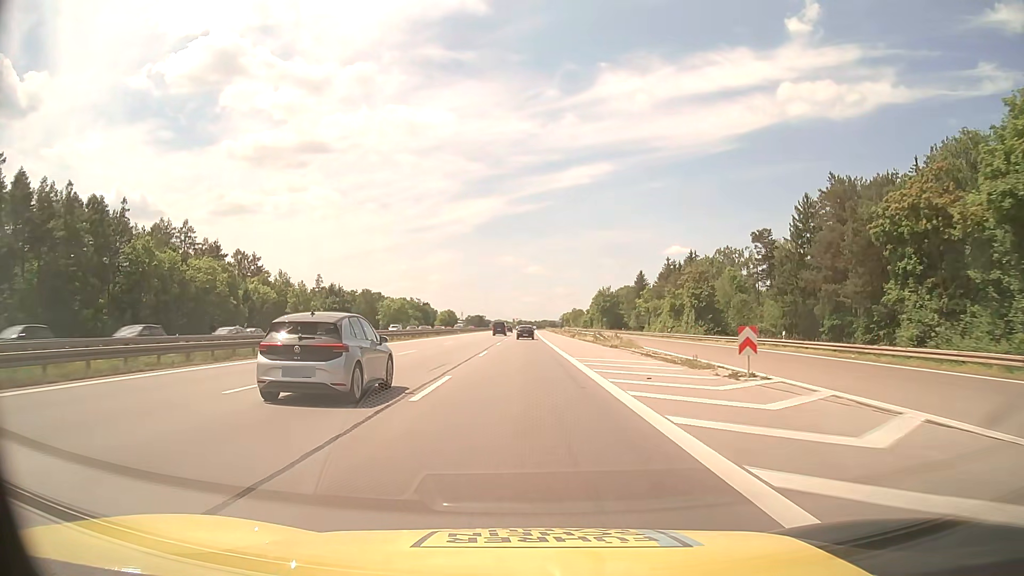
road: motorway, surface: asphalt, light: Day
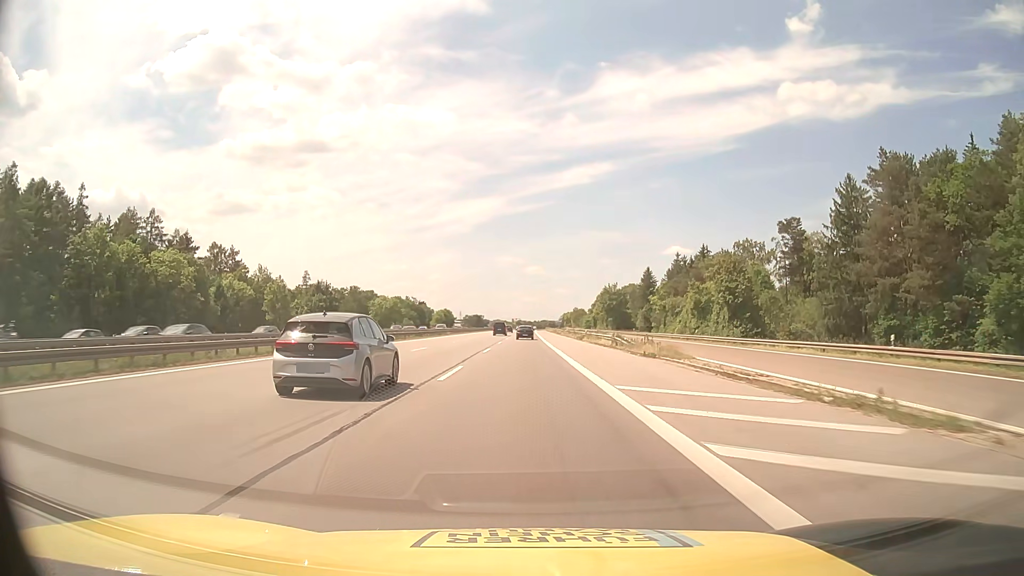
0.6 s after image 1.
(0.0, +13.5) m; 0°
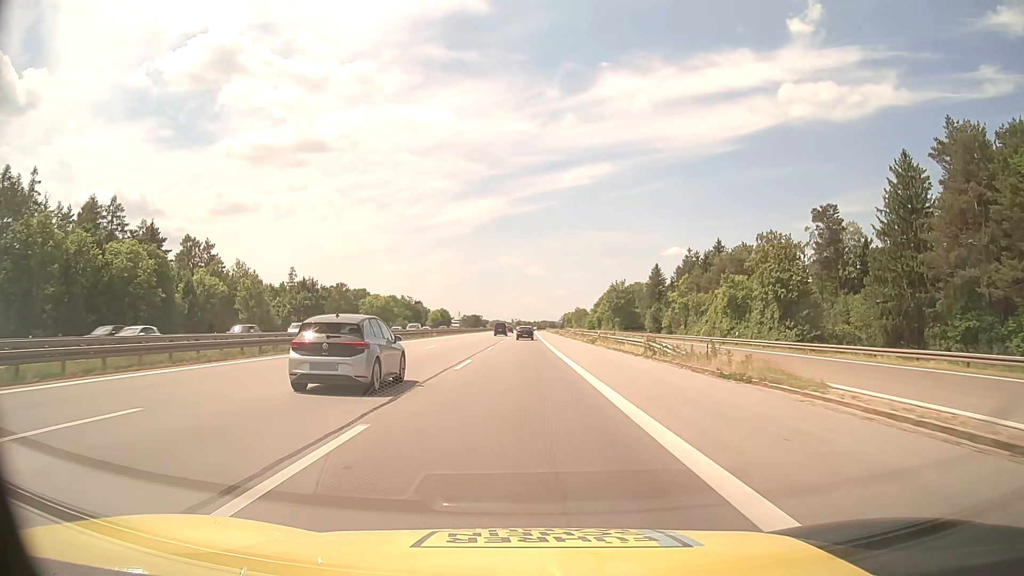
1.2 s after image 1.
(0.0, +13.5) m; 0°
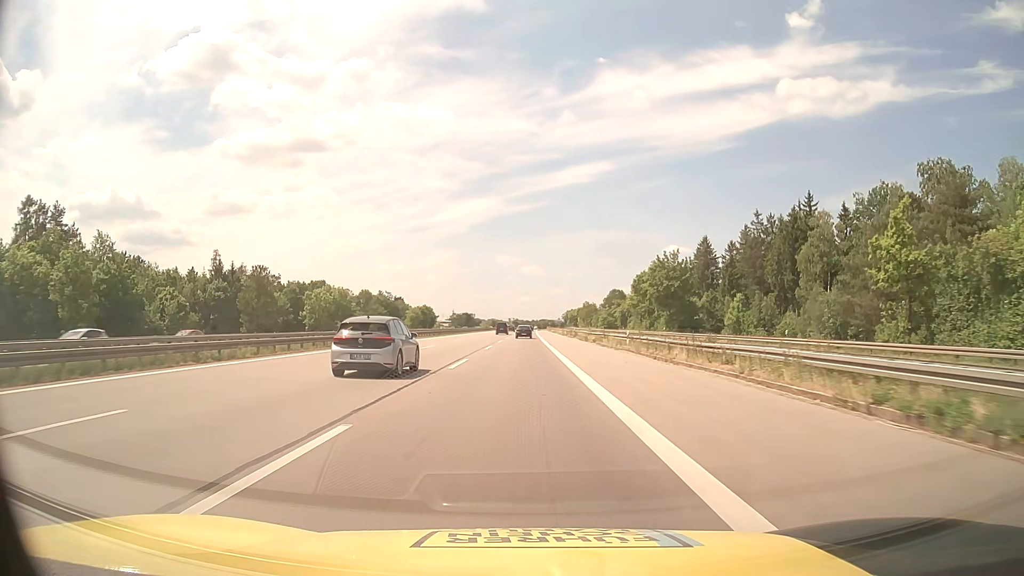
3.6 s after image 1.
(+0.2, +54.1) m; 0°
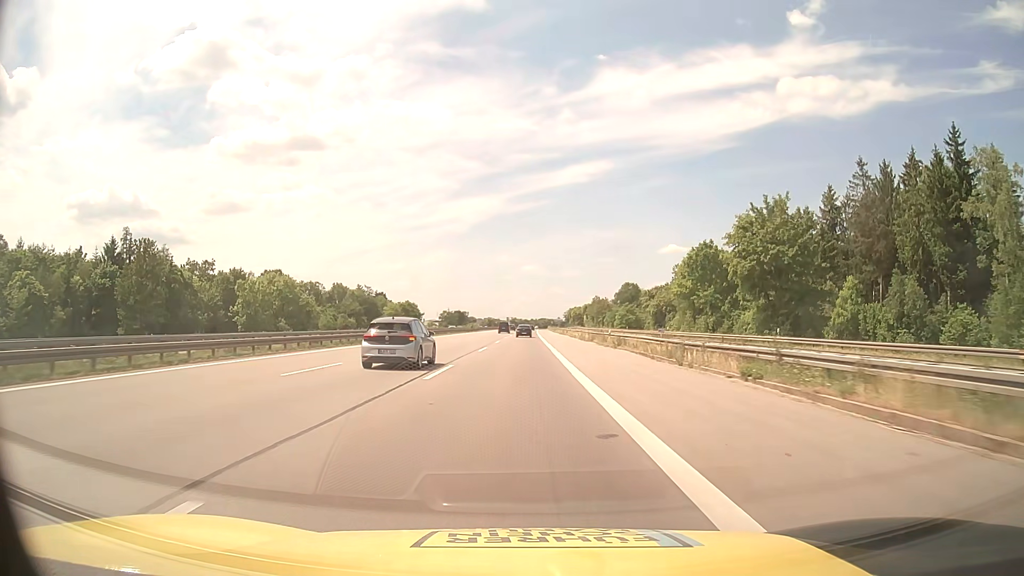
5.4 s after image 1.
(0.0, +40.5) m; 0°
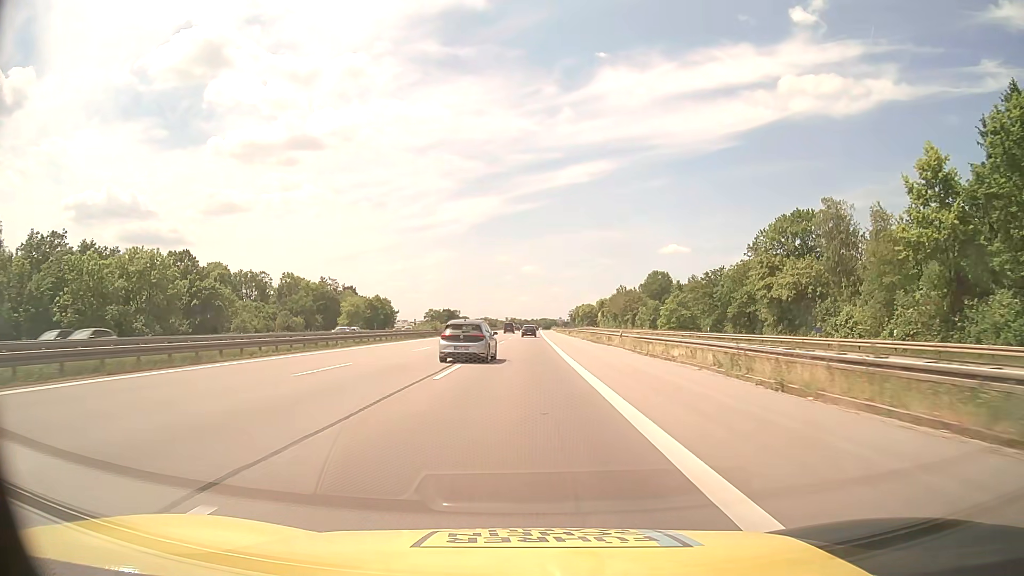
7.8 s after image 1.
(-0.1, +54.1) m; 0°
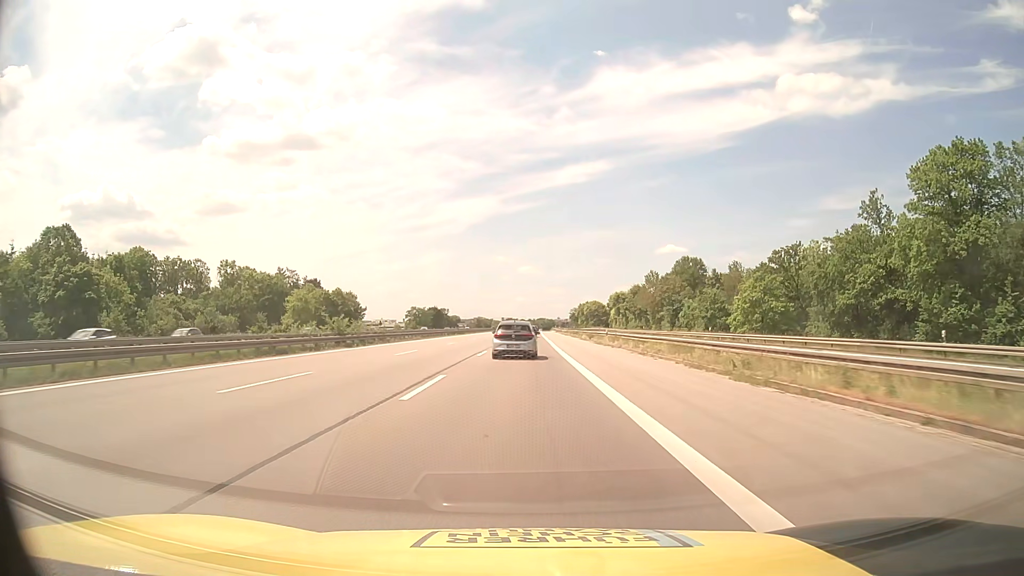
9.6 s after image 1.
(+0.1, +40.6) m; 0°
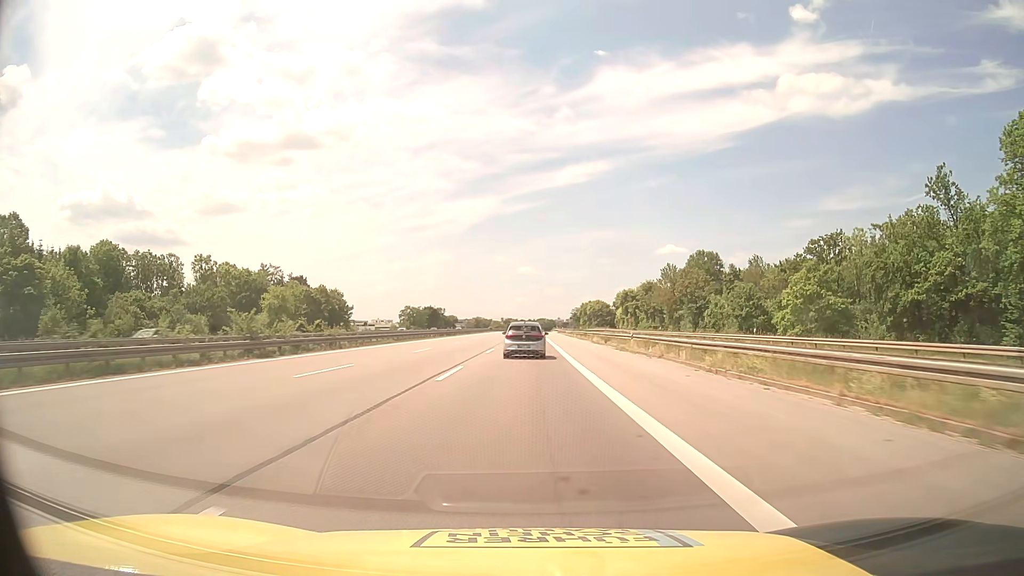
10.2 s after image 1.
(0.0, +13.5) m; 0°
